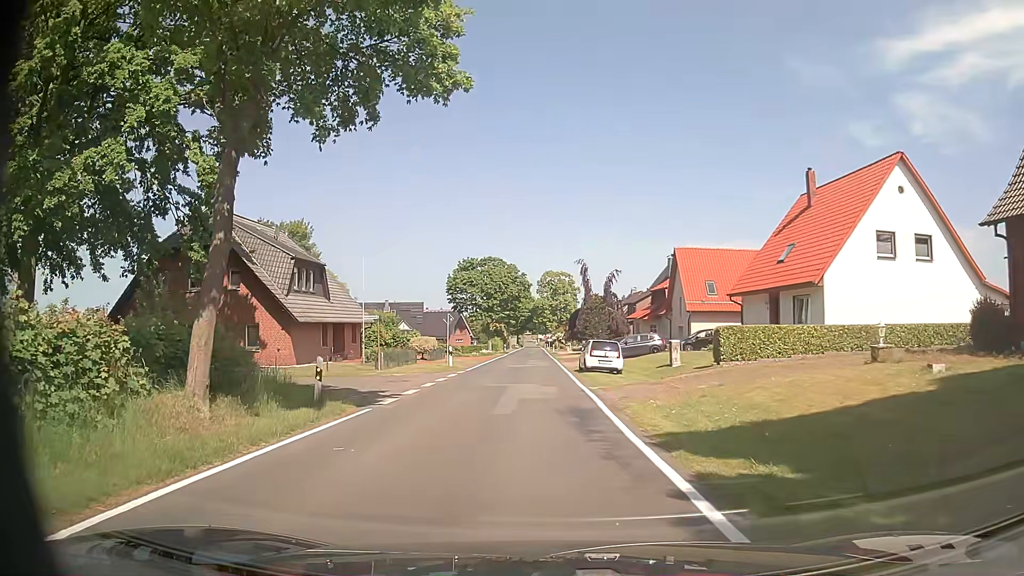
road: tertiary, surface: asphalt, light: Day
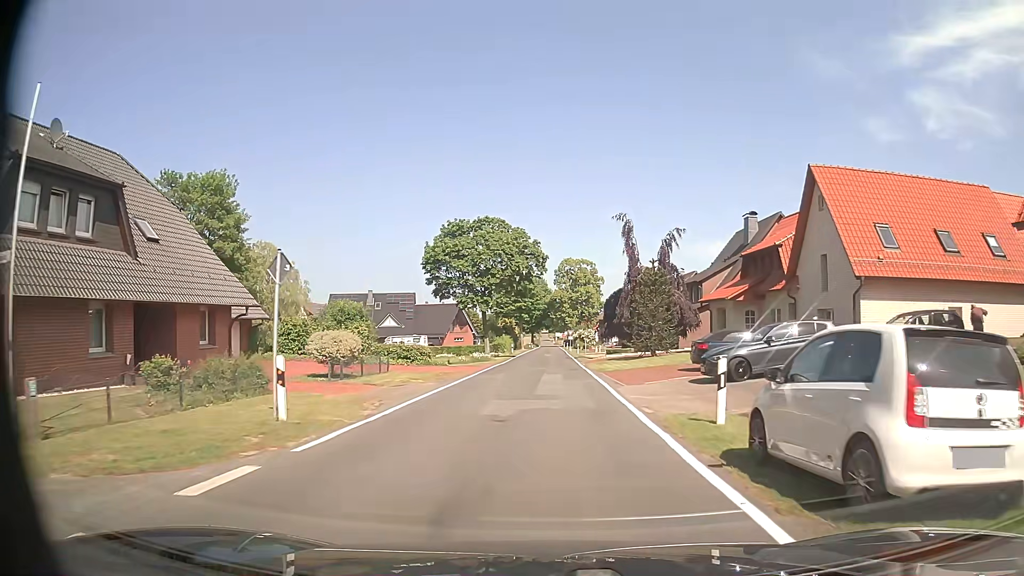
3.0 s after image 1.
(-0.6, +25.1) m; -2°
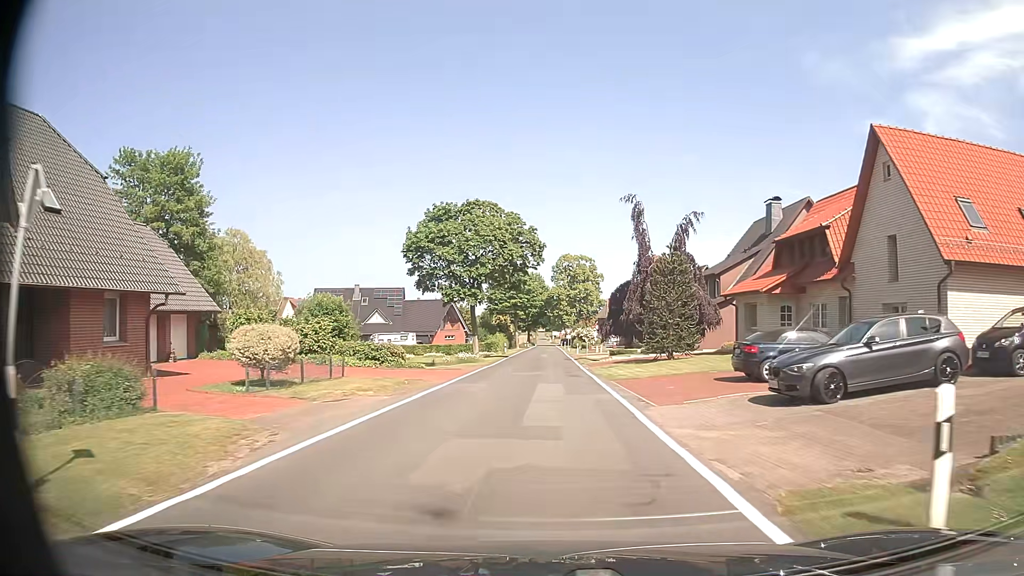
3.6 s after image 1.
(0.0, +6.2) m; +1°
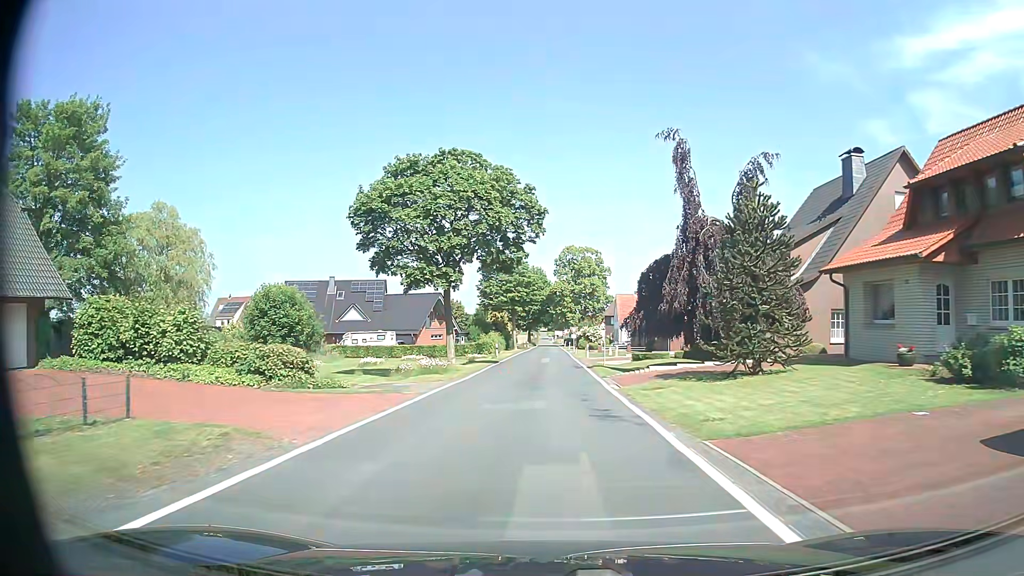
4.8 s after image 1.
(0.0, +13.0) m; -1°
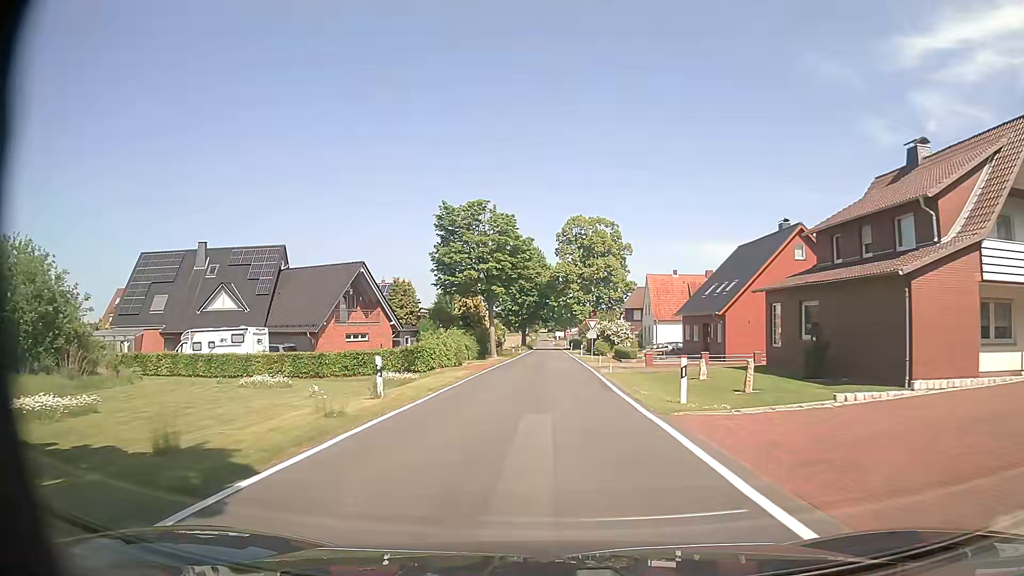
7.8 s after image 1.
(+0.4, +35.4) m; +1°
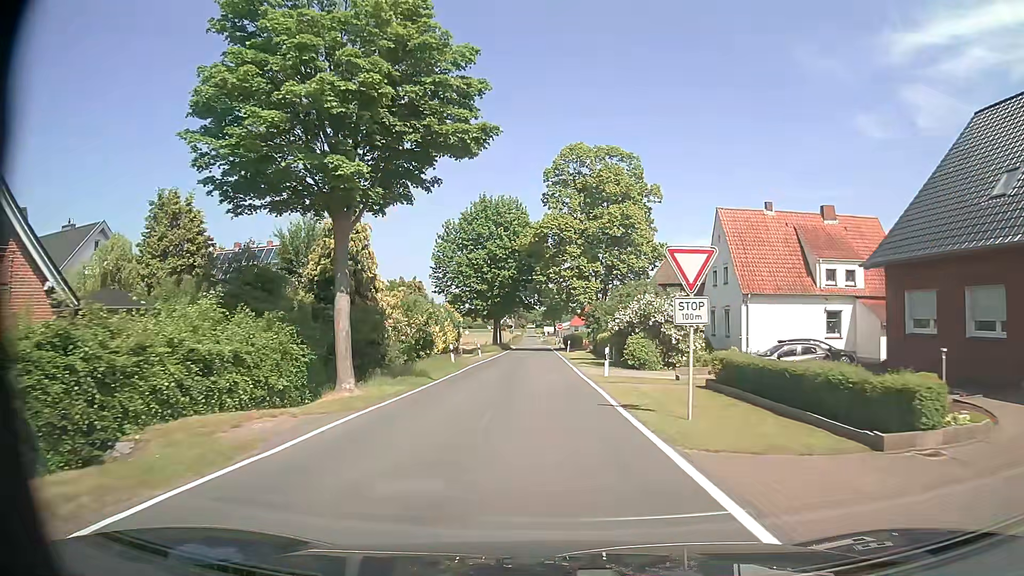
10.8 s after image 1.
(+0.5, +37.3) m; +1°
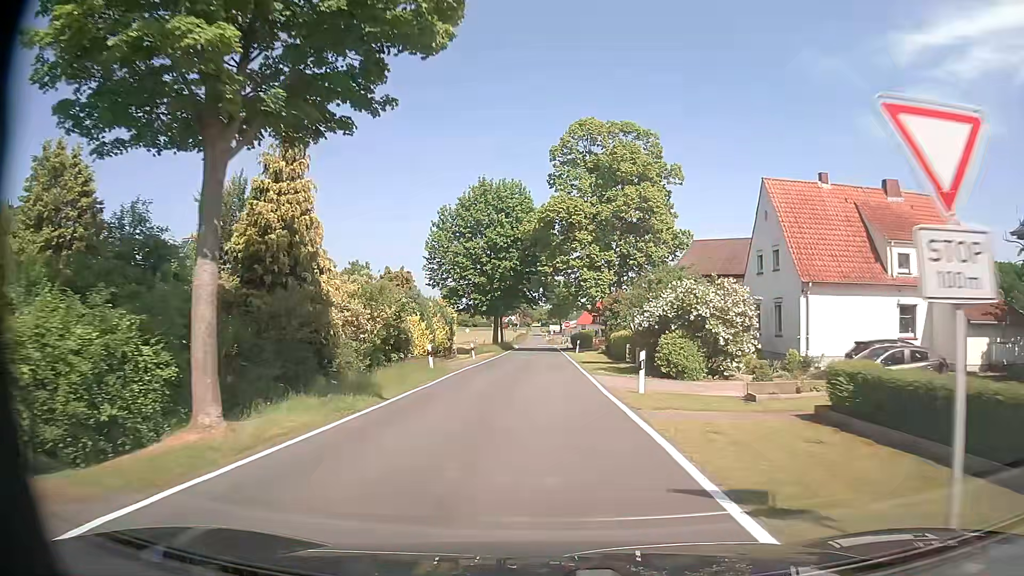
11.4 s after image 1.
(0.0, +7.8) m; 0°
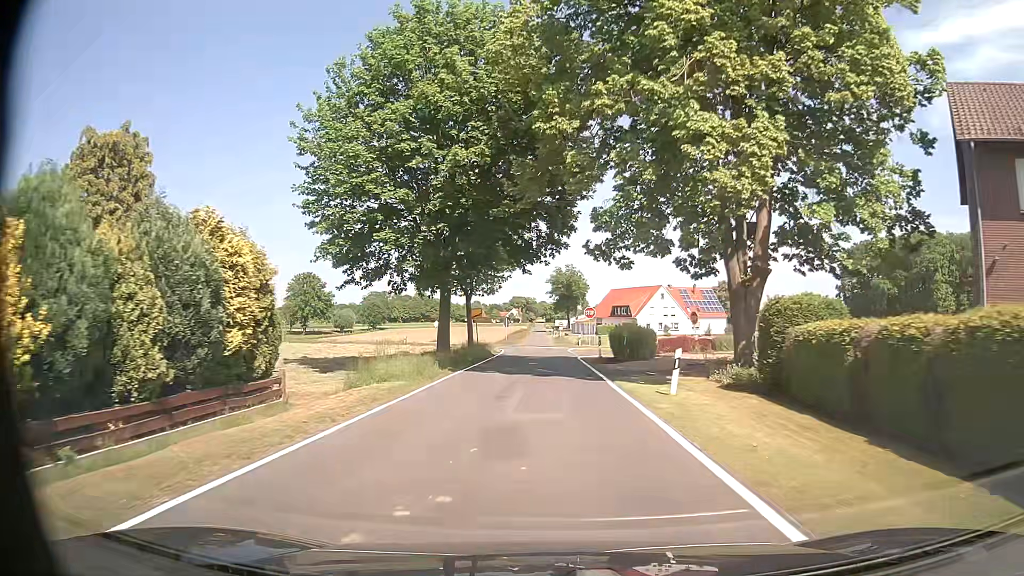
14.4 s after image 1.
(-0.6, +38.7) m; -1°
(0, +10) (0, +20) (0, +30) (0, +40) (0, +50) (0, +60) (-4, +69) (-12, +76) (-19, +82) (-27, +88) m
